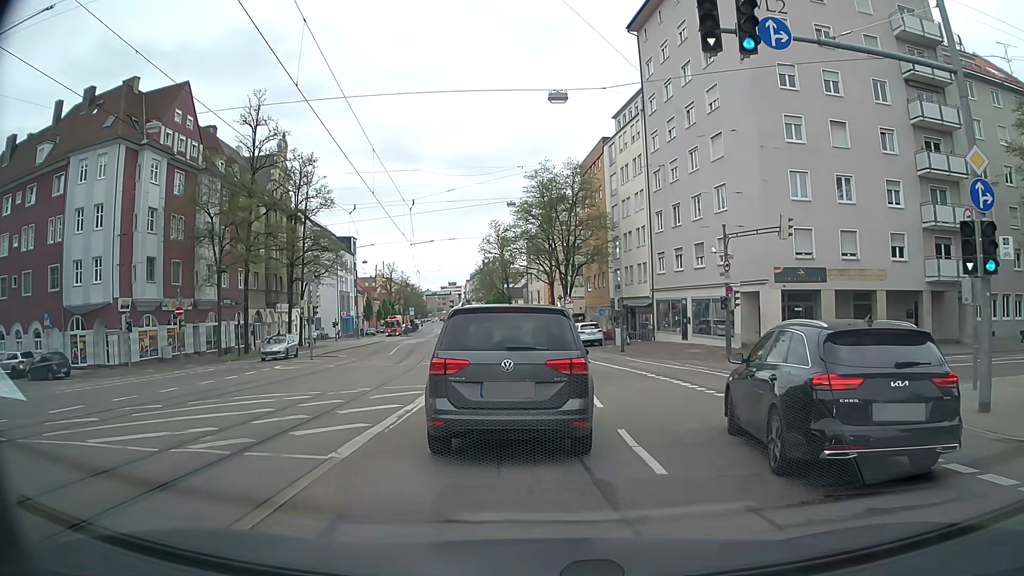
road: tertiary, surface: asphalt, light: Day
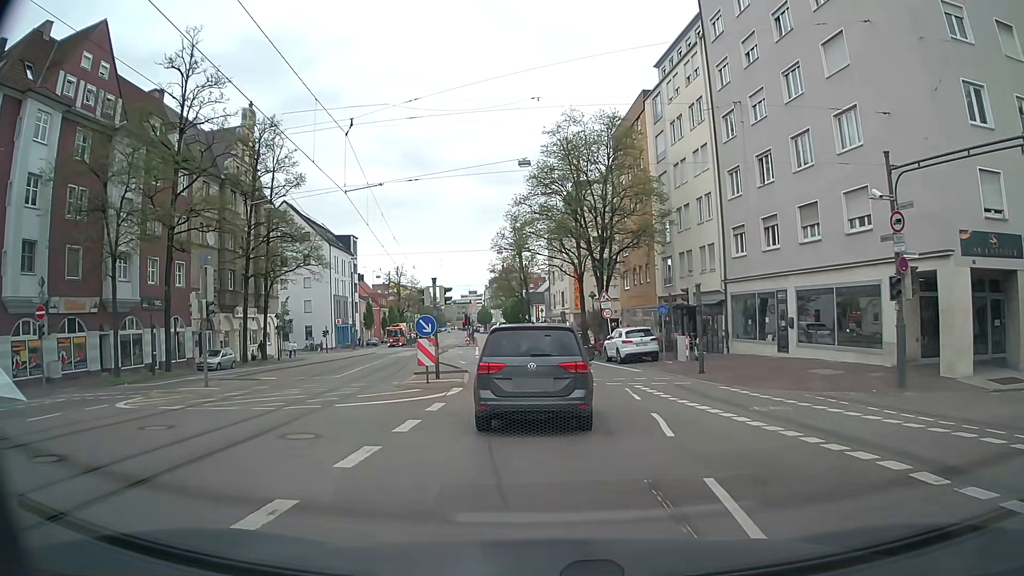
(-0.3, +15.0) m; -3°
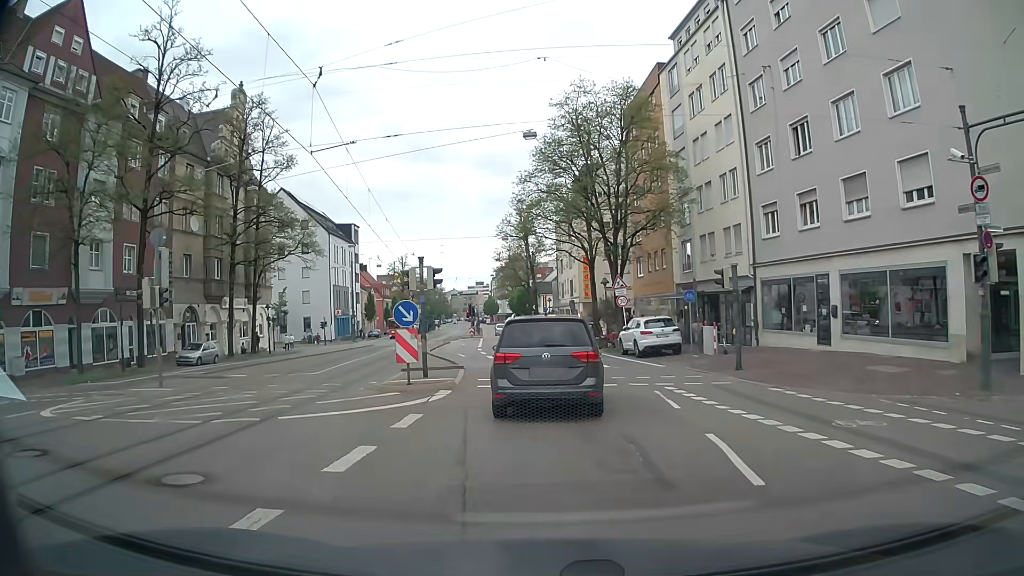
(0.0, +3.8) m; -1°
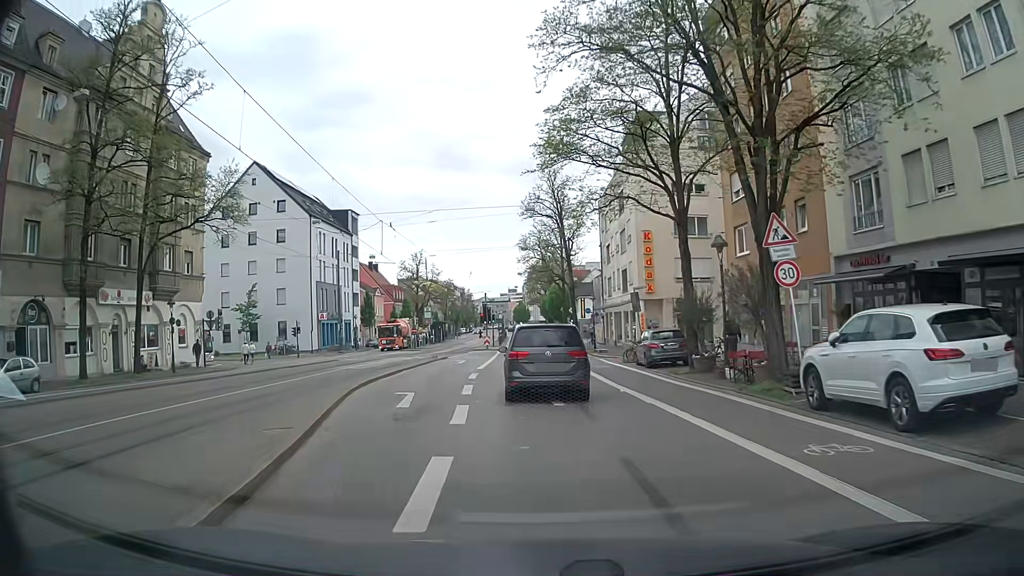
(-0.4, +20.5) m; -3°
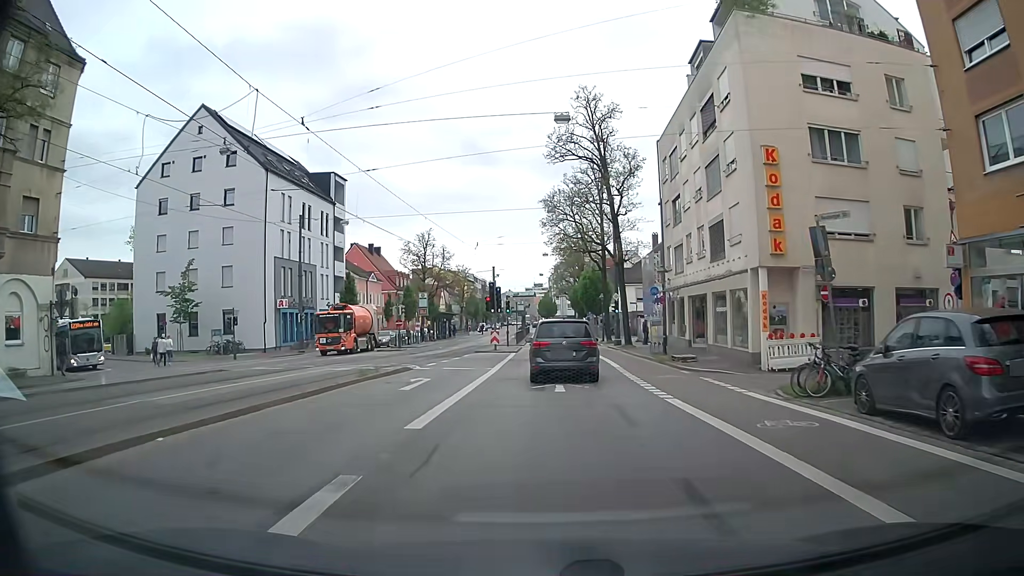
(-0.4, +19.7) m; -2°
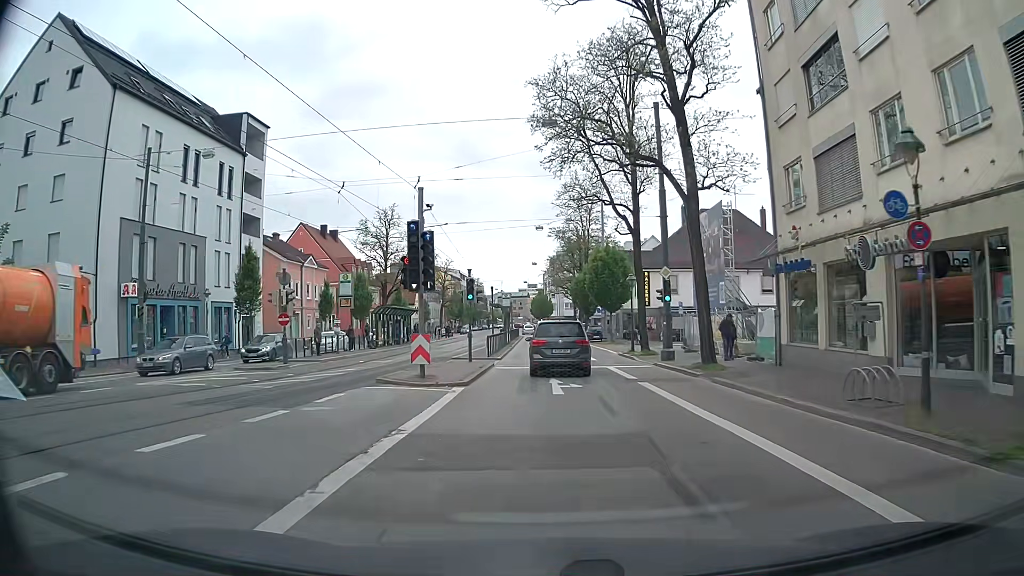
(+0.4, +22.7) m; 0°
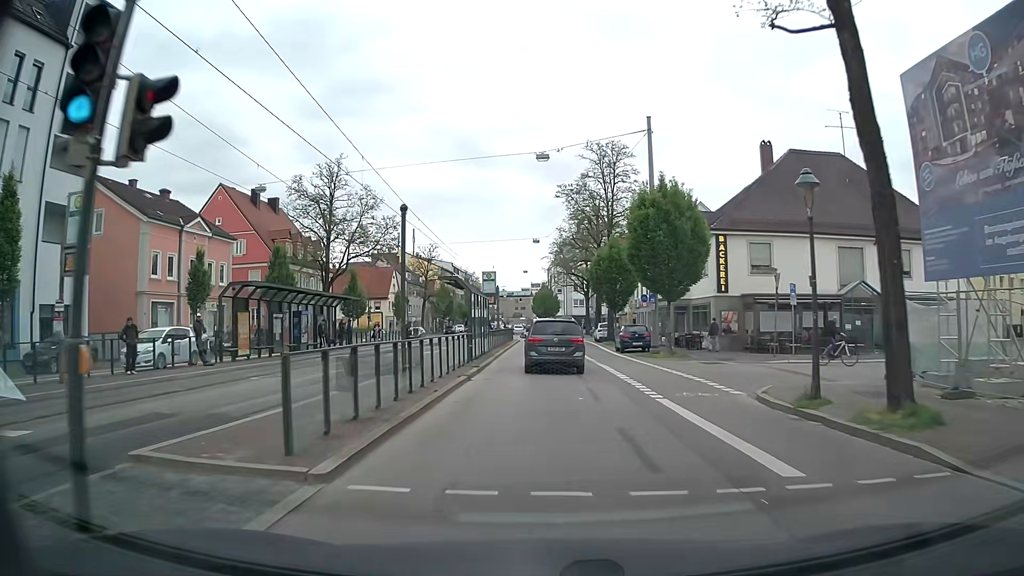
(+0.6, +24.5) m; +1°
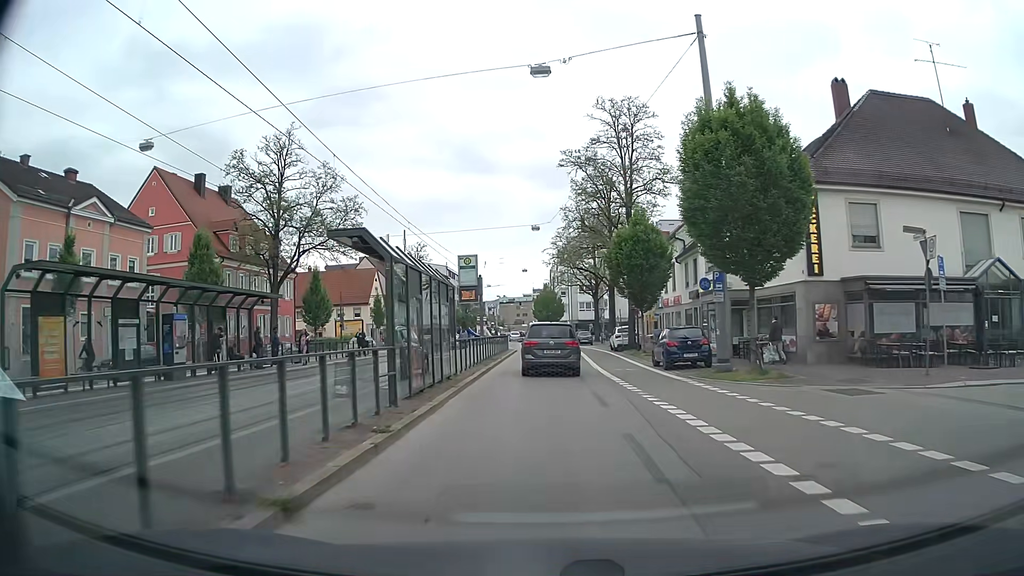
(+0.1, +12.5) m; 0°
(0, +10) (0, +20) (0, +30) (0, +40) (0, +50) (-1, +60) (-1, +70) (-2, +80) (-3, +90) (-3, +100) m
